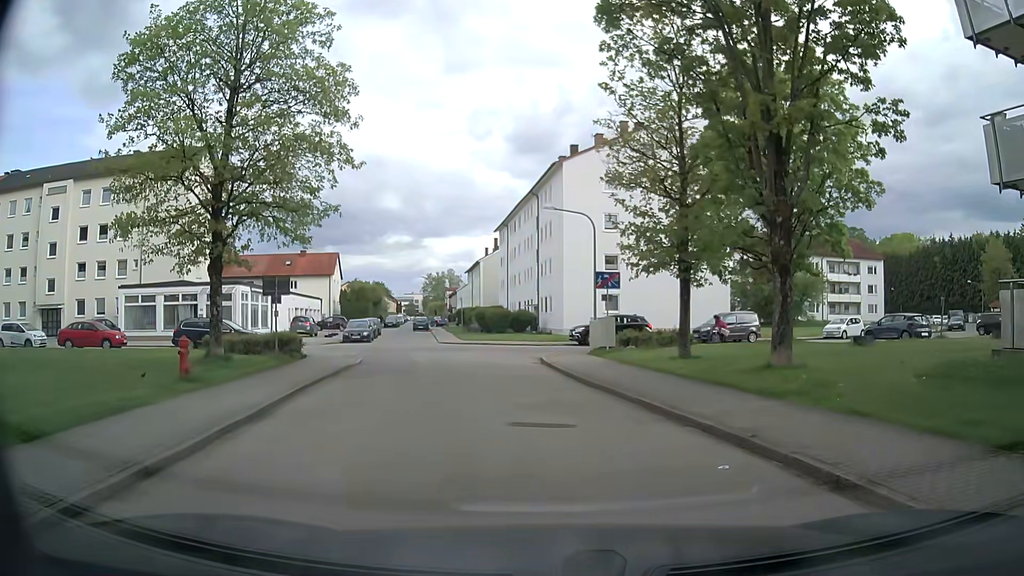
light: Day
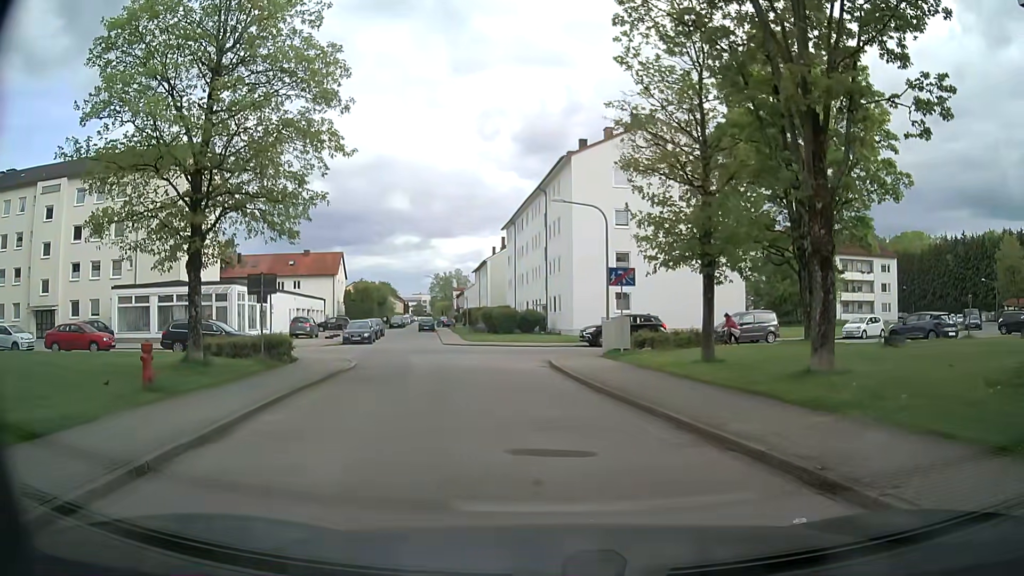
(-0.1, +1.8) m; -2°
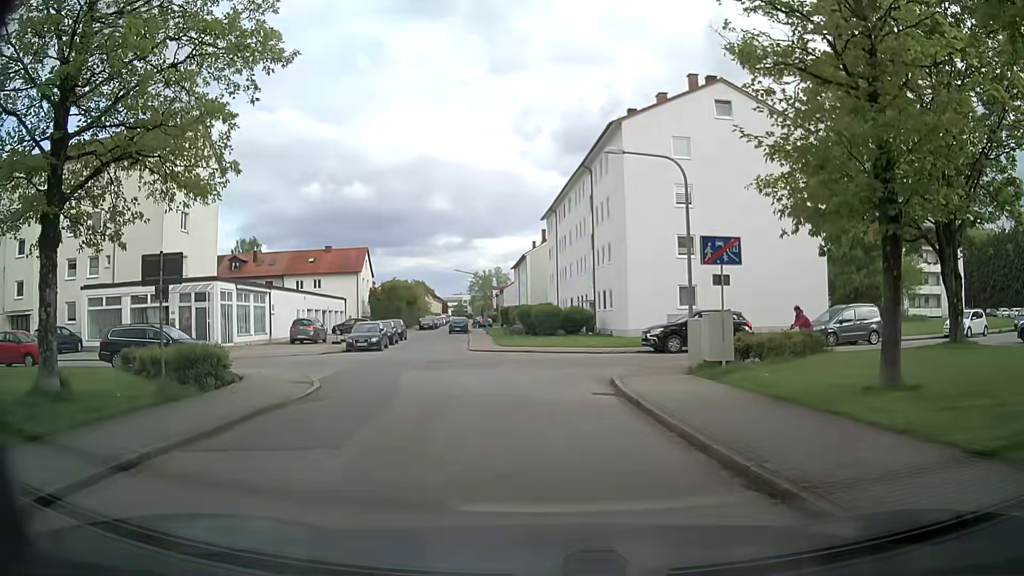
(-0.2, +7.7) m; -4°
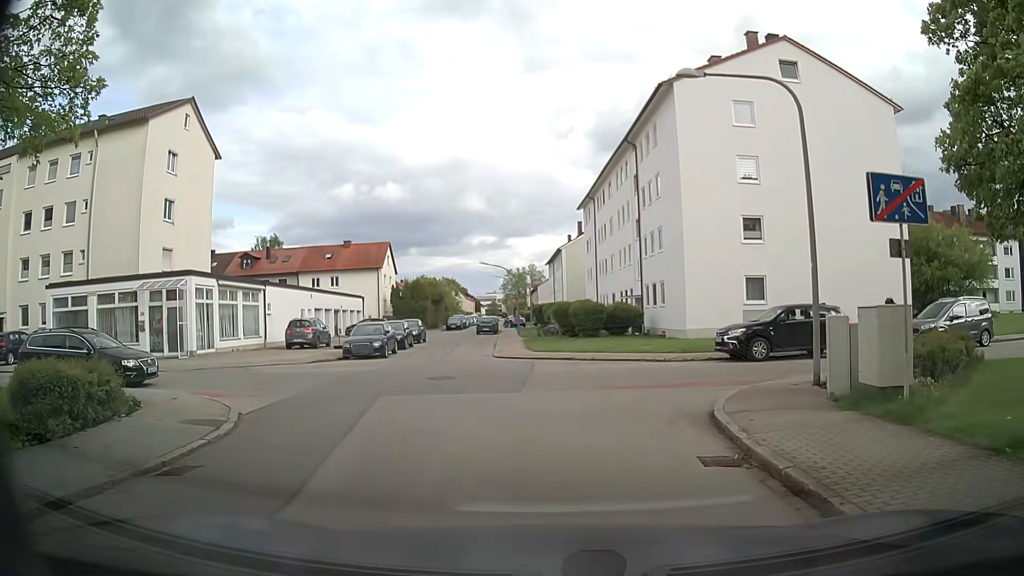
(0.0, +6.2) m; -4°
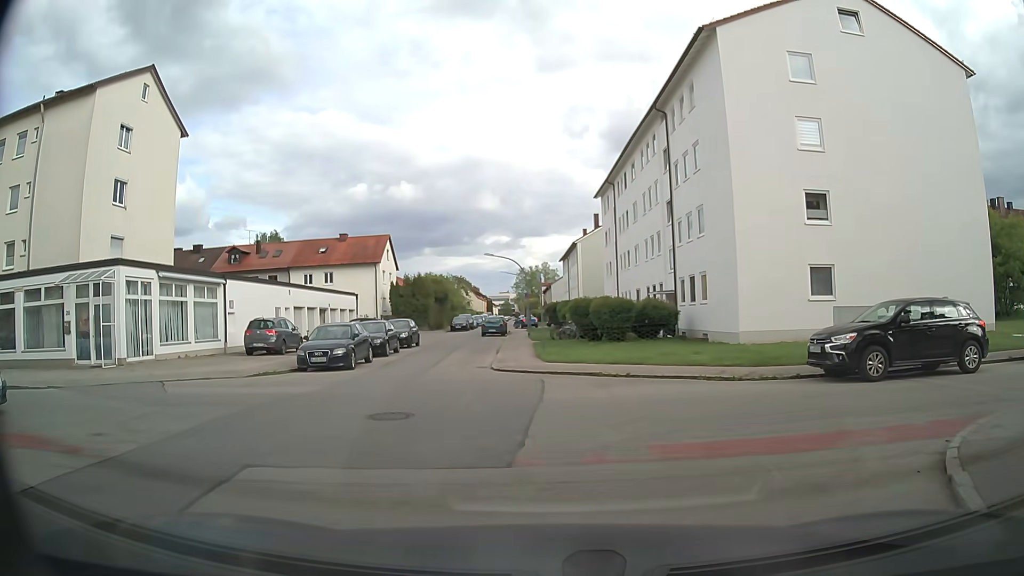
(+0.2, +6.5) m; 0°
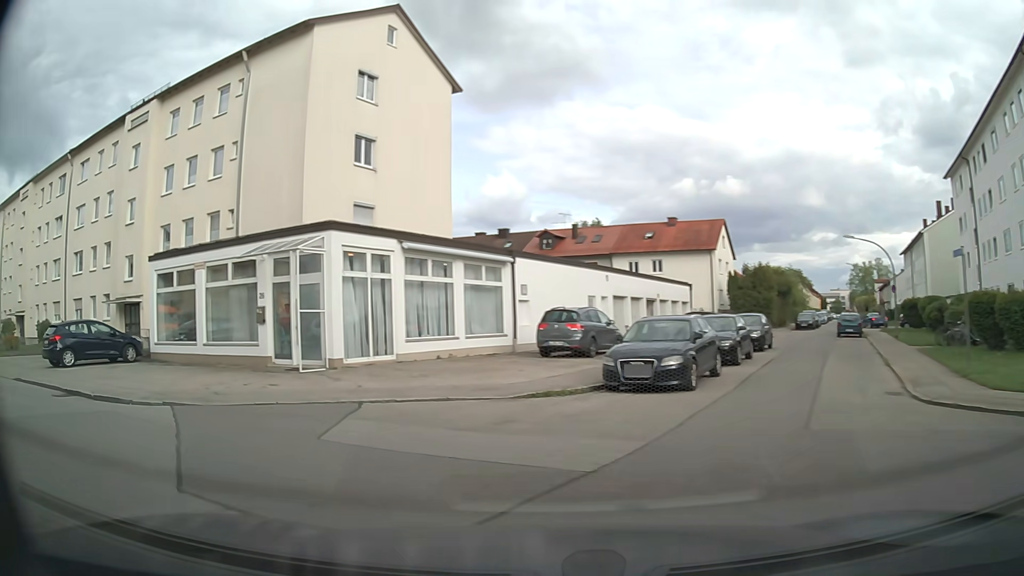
(-1.4, +7.8) m; -28°
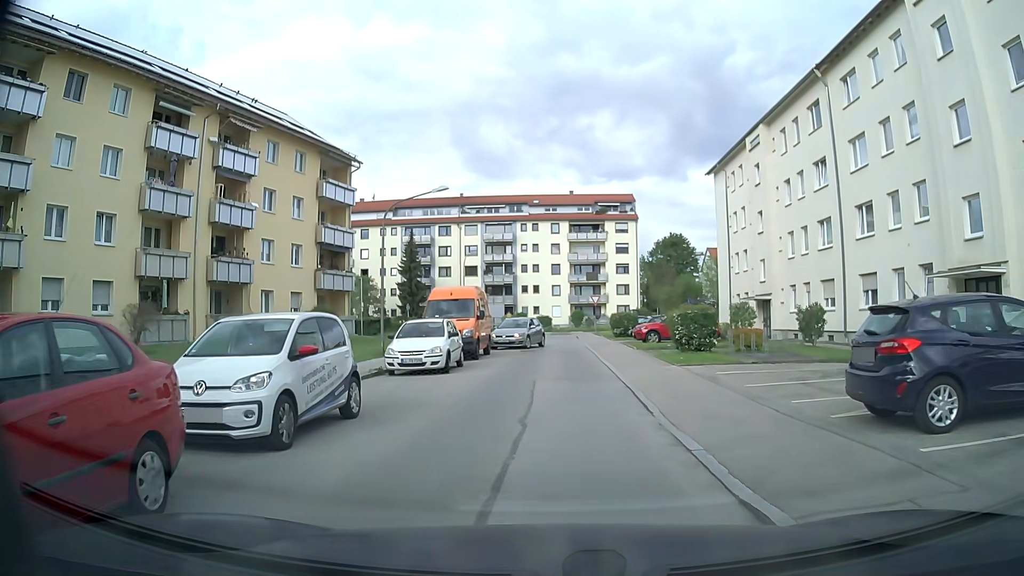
(-9.1, +11.4) m; -64°
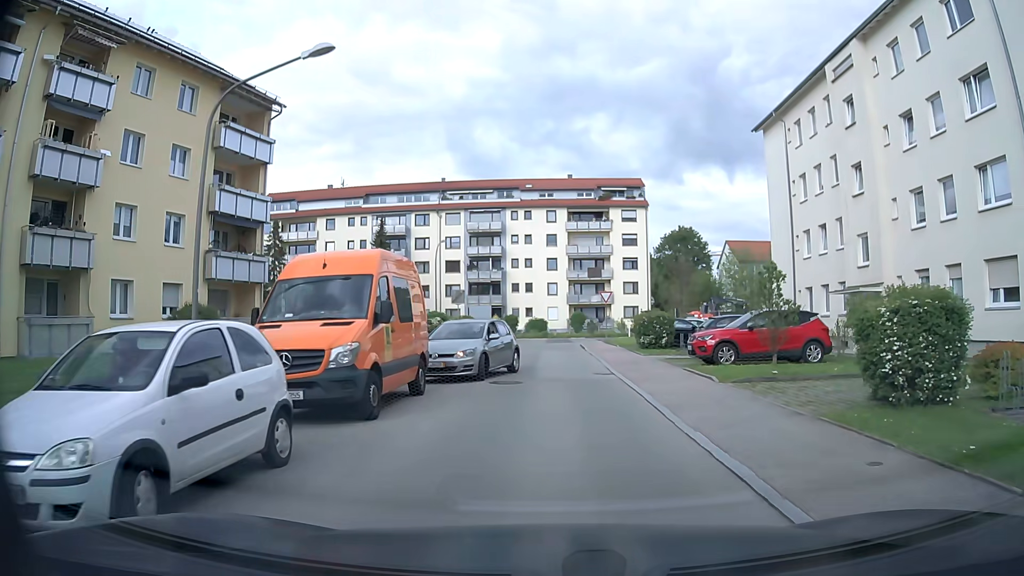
(0.0, +13.8) m; +1°
